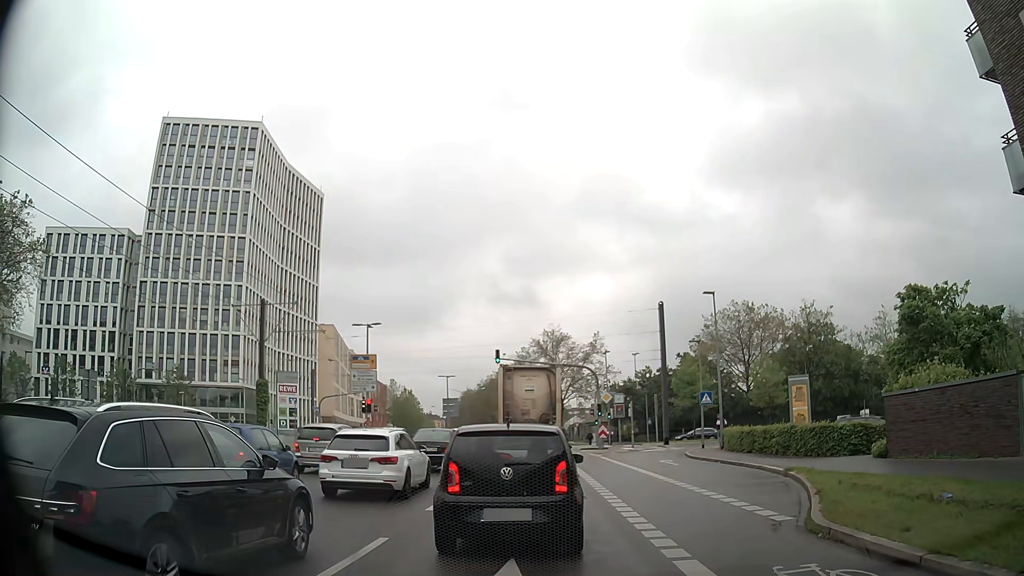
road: secondary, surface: asphalt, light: Day
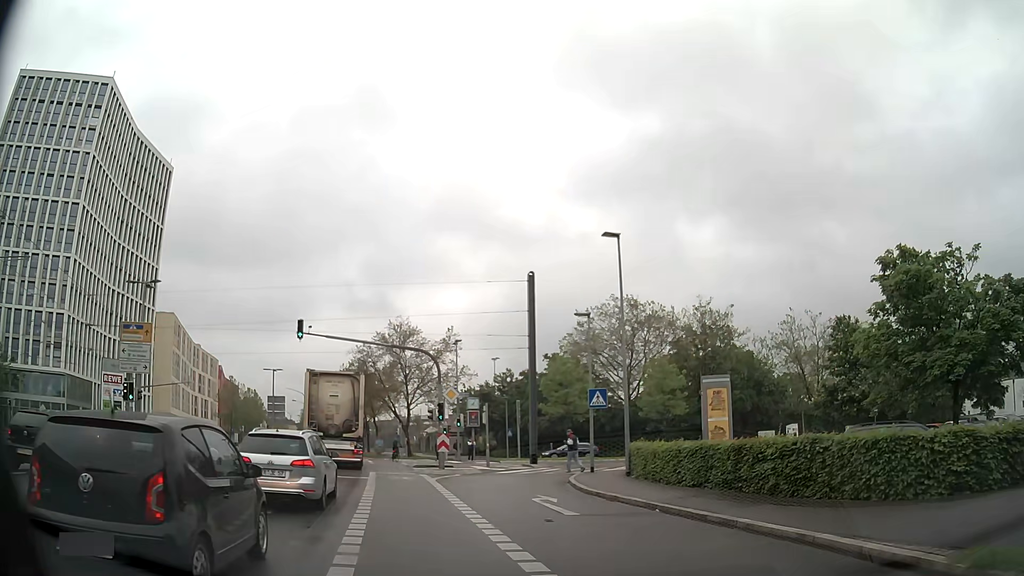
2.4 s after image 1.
(+1.3, +13.2) m; +12°
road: residential
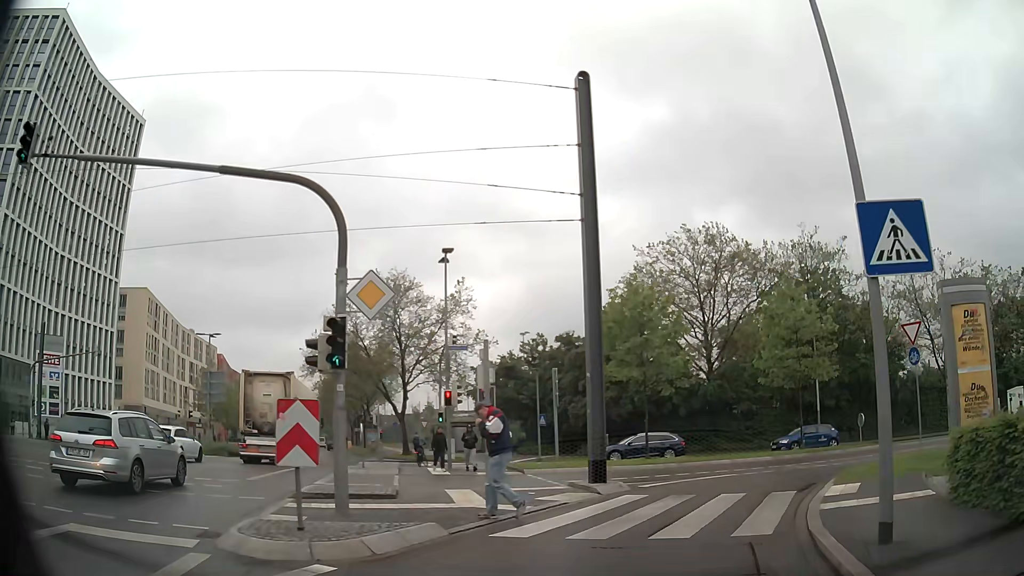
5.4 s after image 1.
(-1.0, +20.1) m; -2°
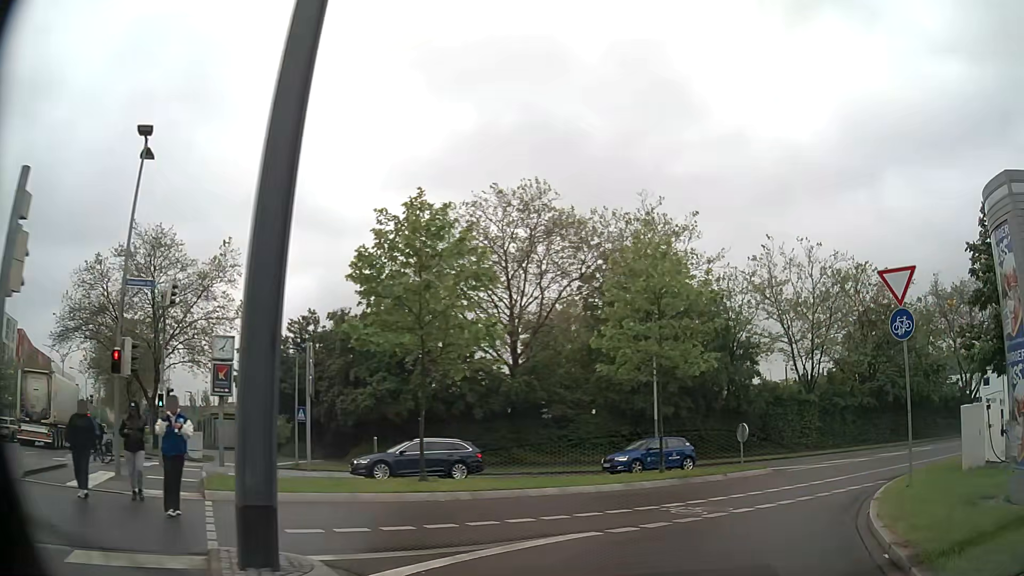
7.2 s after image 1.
(+1.2, +9.7) m; +16°
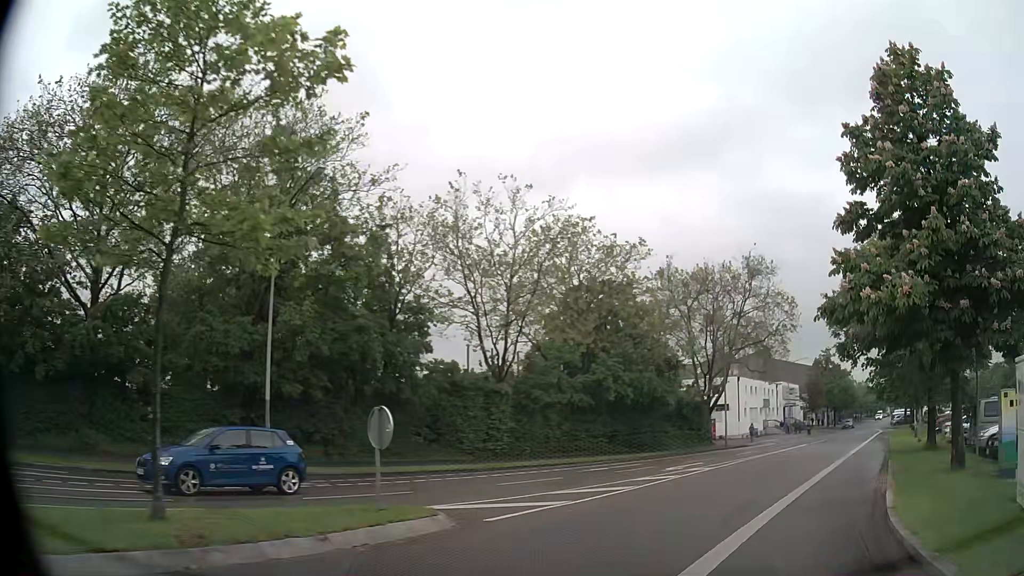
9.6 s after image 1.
(+3.4, +12.3) m; +29°
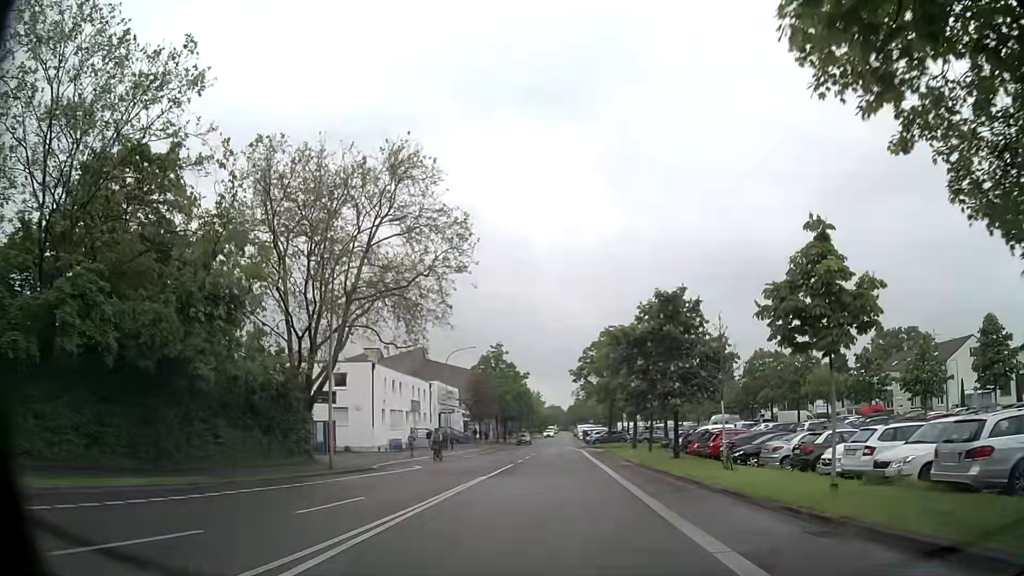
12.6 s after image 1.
(+6.9, +21.4) m; +29°
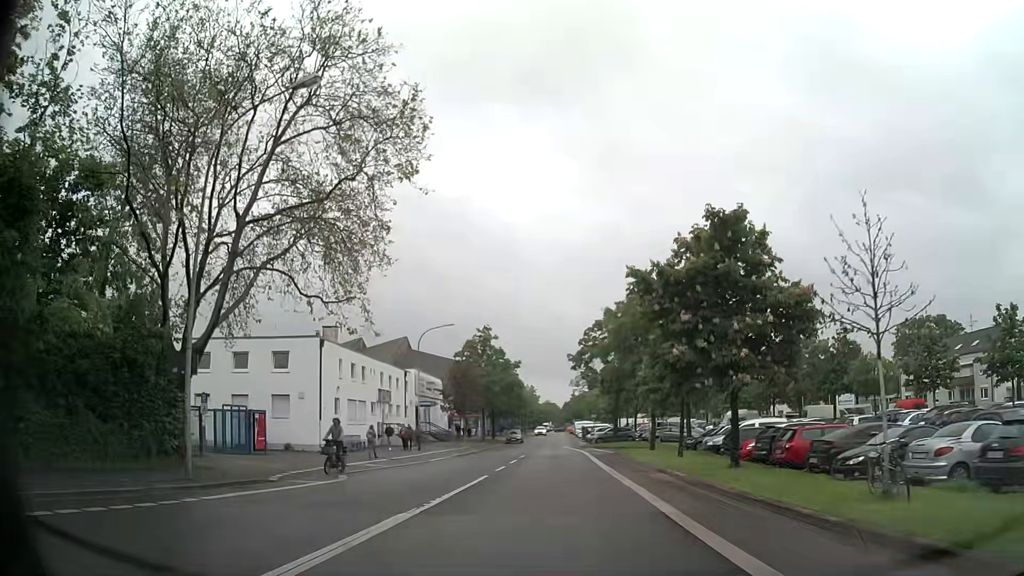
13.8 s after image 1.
(+0.1, +10.7) m; +1°
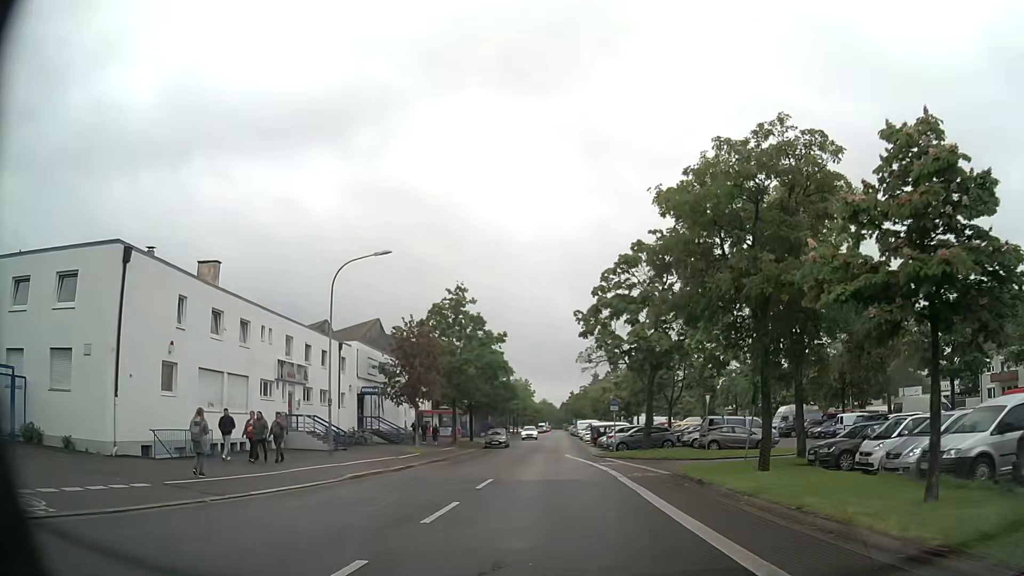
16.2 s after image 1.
(-0.1, +20.1) m; -1°
